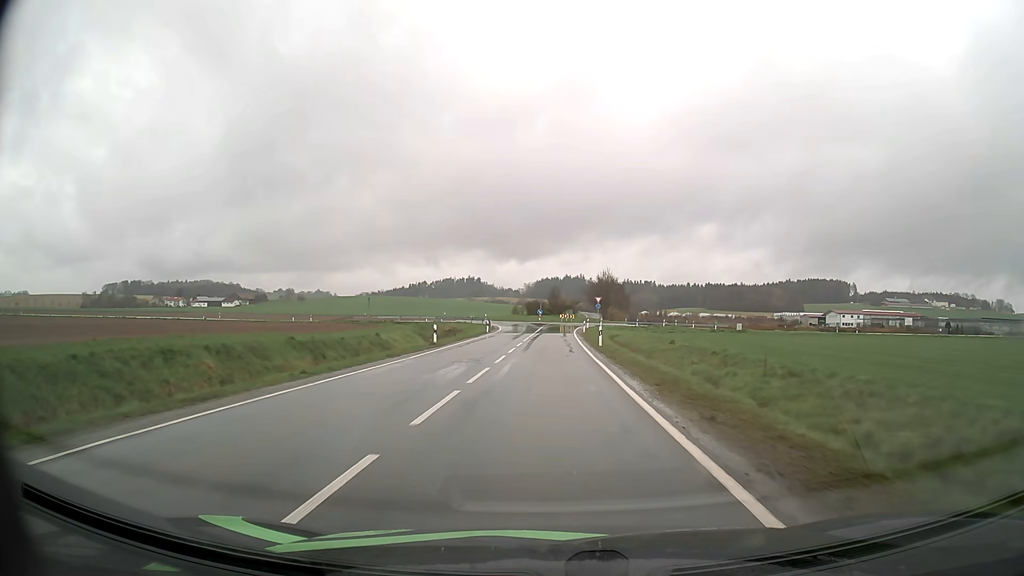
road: tertiary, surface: asphalt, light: Day
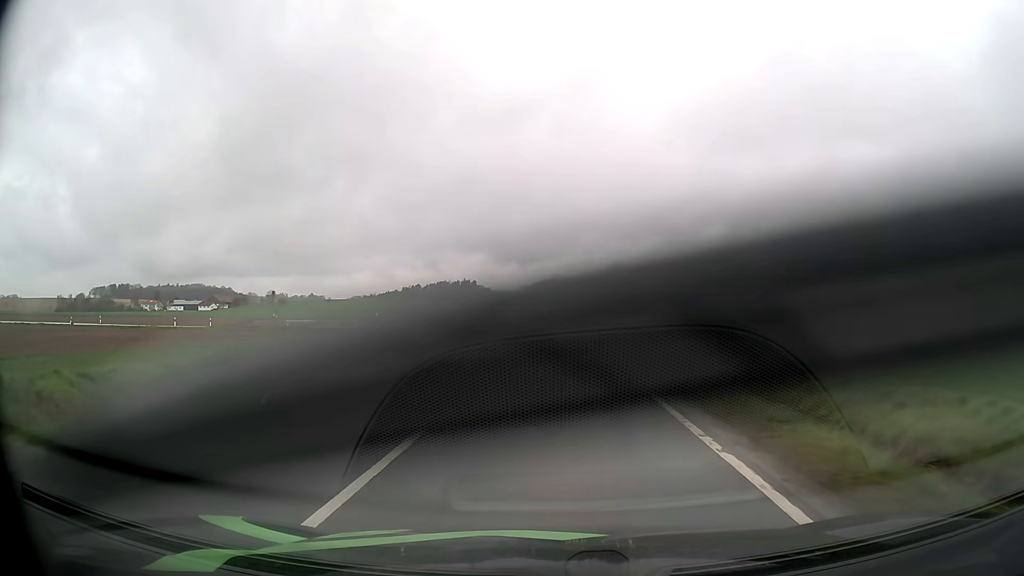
(+0.1, +36.4) m; 0°
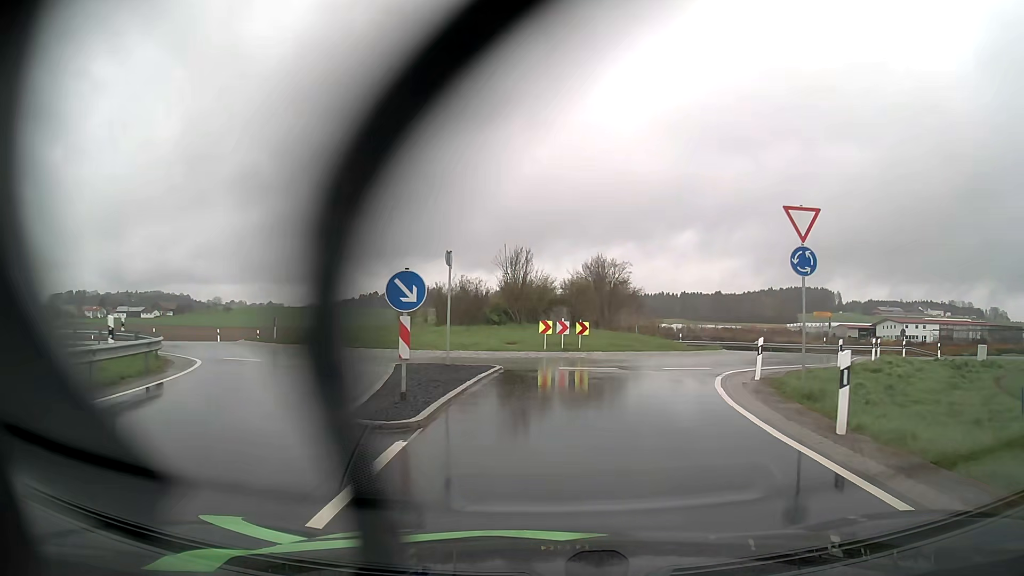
(+0.3, +33.3) m; +3°
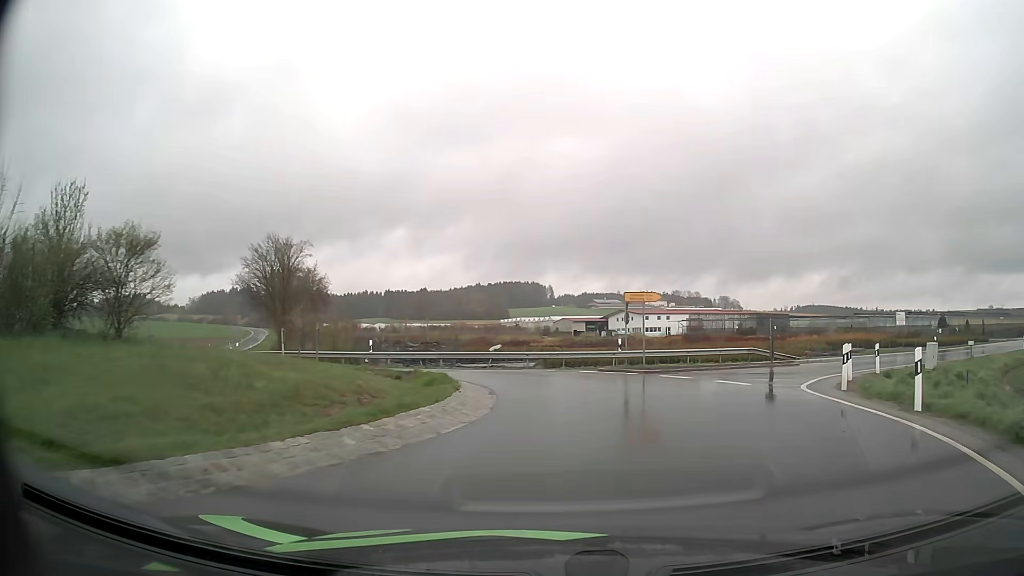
(+4.2, +21.4) m; +25°
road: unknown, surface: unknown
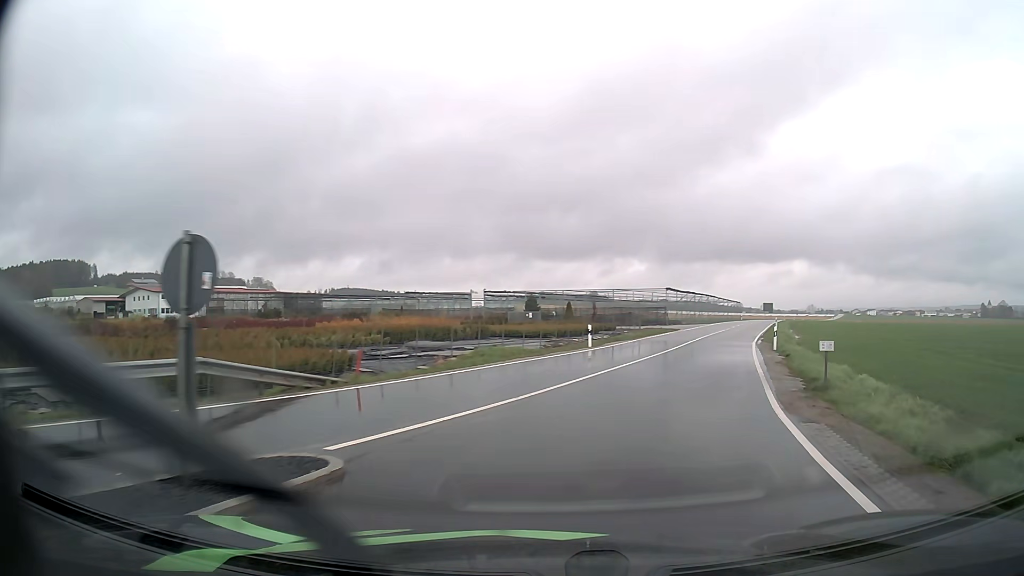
(+7.6, +22.9) m; +39°
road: tertiary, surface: asphalt
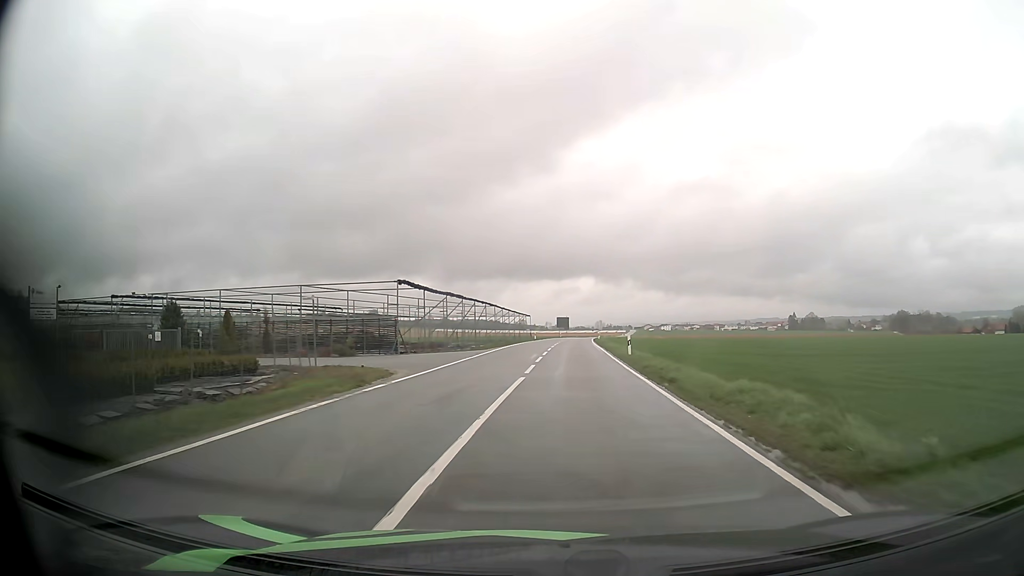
(+8.7, +36.0) m; +18°
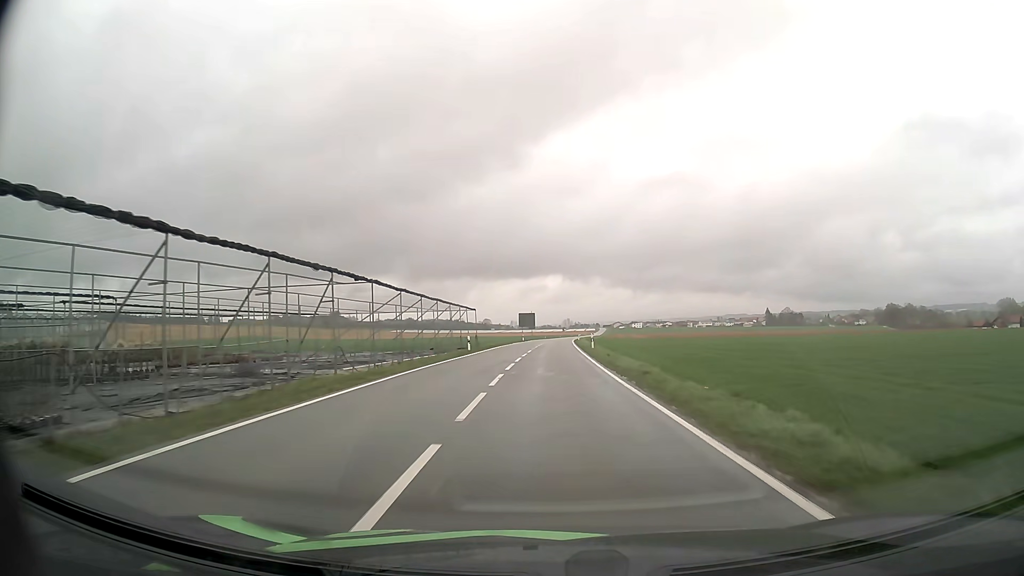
(+1.3, +41.2) m; +3°
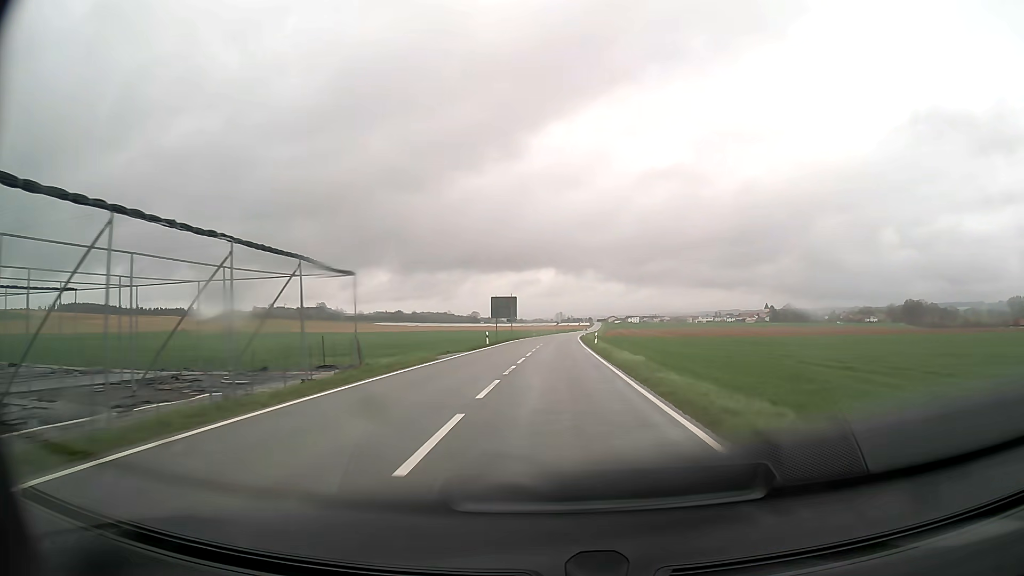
(+0.2, +46.7) m; +1°
(0, +10) (0, +20) (0, +30) (+1, +40) (+1, +50) (+1, +60) (+1, +70) (+2, +80) (+2, +90) (+3, +100) m
